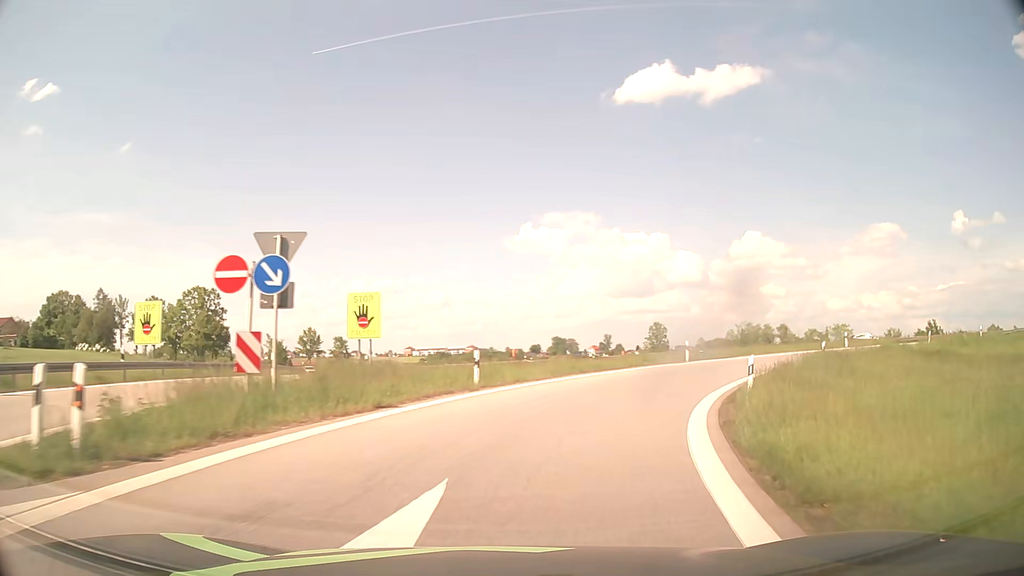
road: motorway_link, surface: asphalt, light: Day
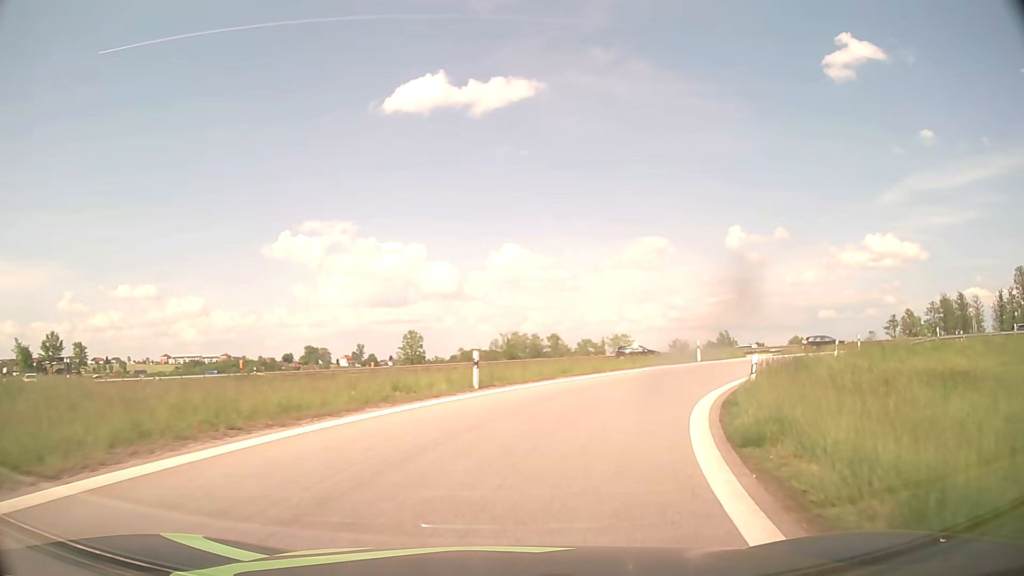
(+2.8, +15.4) m; +21°
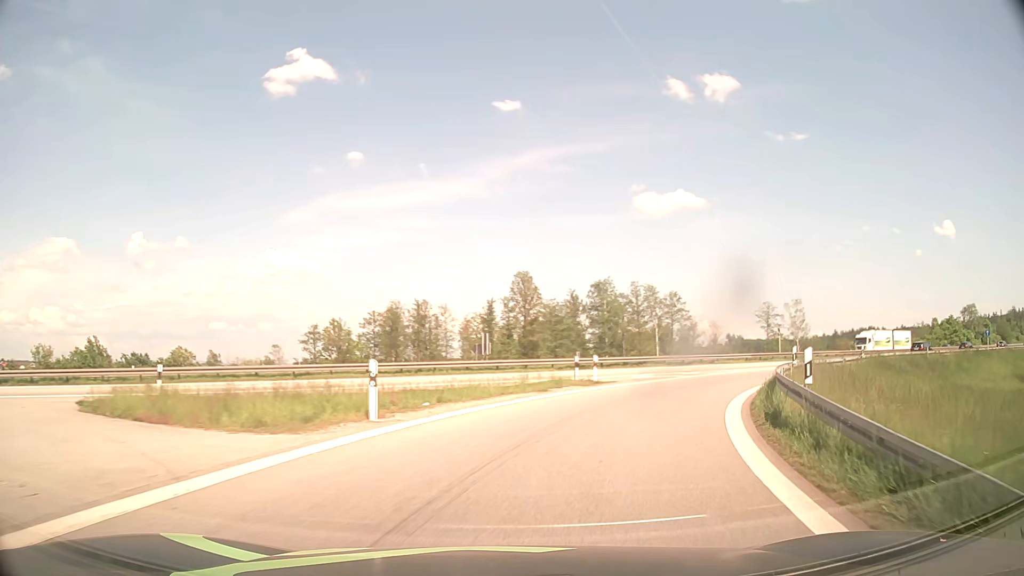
(+15.9, +33.7) m; +52°
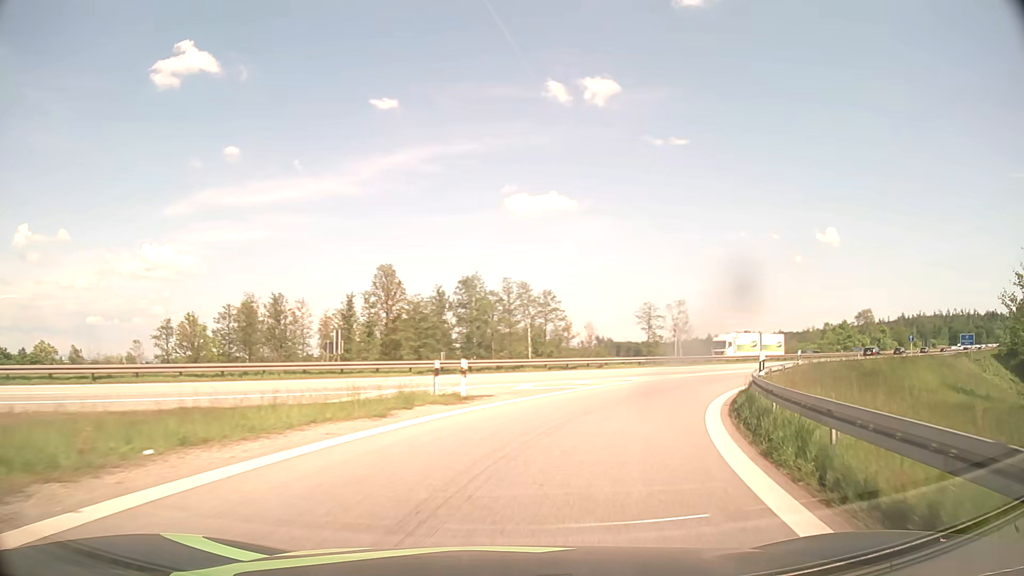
(+0.8, +7.6) m; +11°
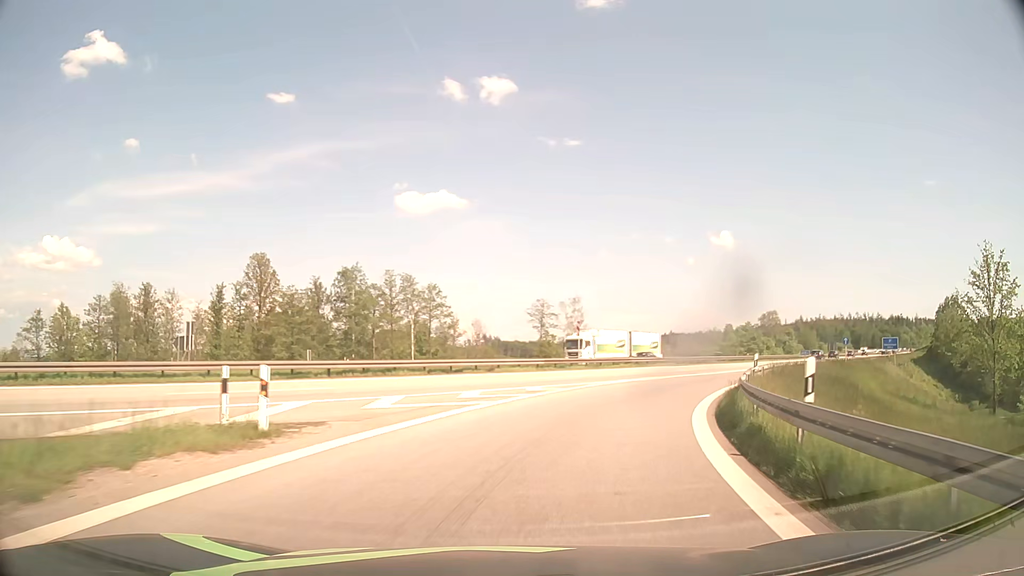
(+0.7, +7.6) m; +10°
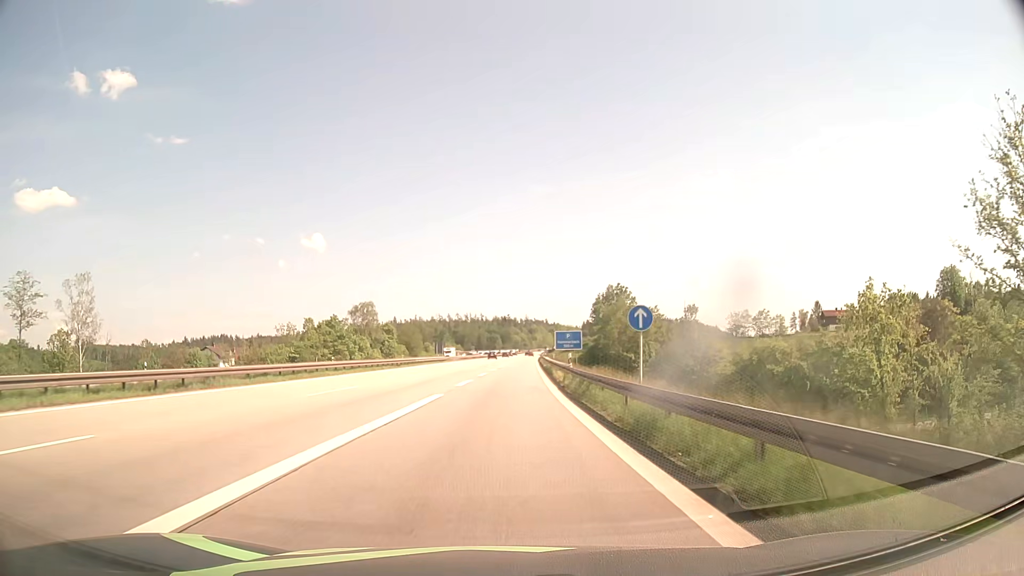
(+15.6, +40.2) m; +36°
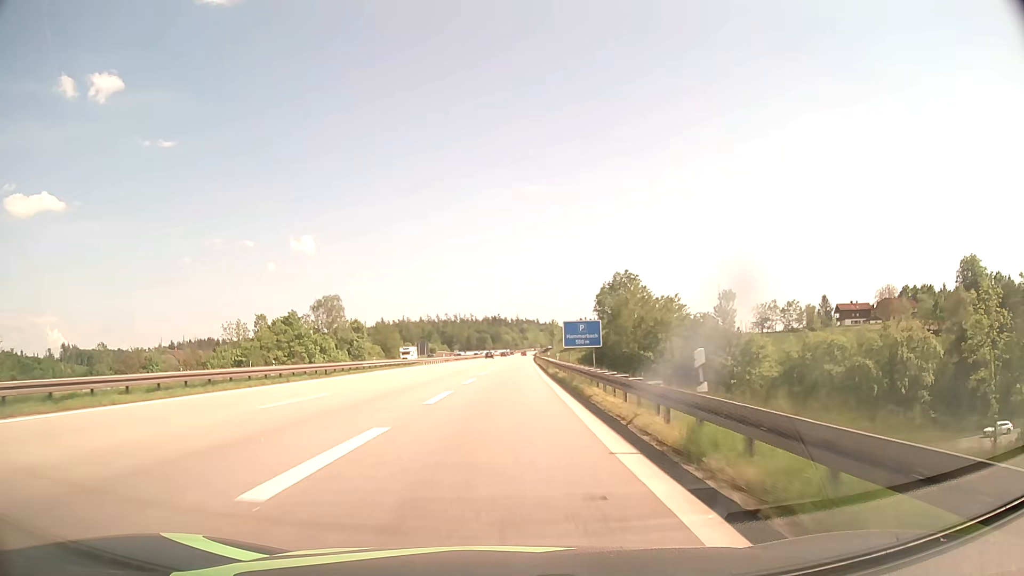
(+0.2, +22.5) m; +1°
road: motorway
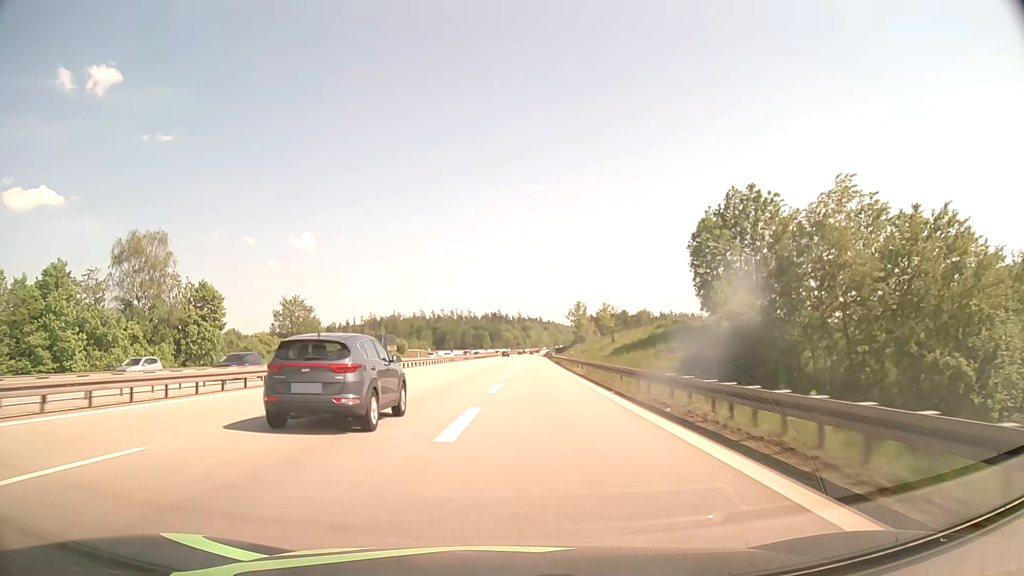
(+0.2, +68.5) m; 0°
(0, +10) (0, +20) (0, +30) (0, +40) (0, +50) (+1, +60) (+1, +70) (+1, +80) (+1, +90) (+2, +100) m
